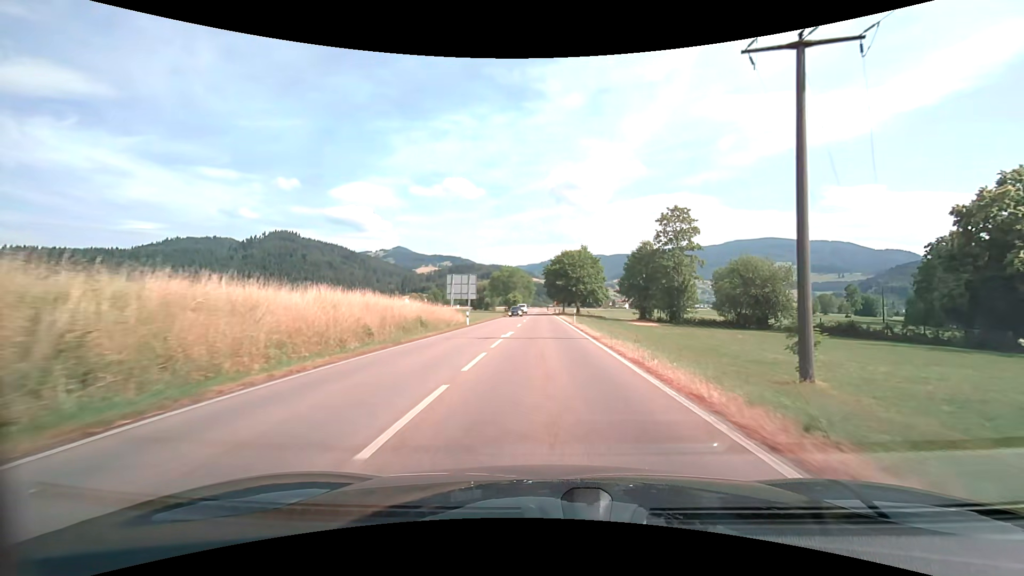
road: secondary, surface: asphalt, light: Day
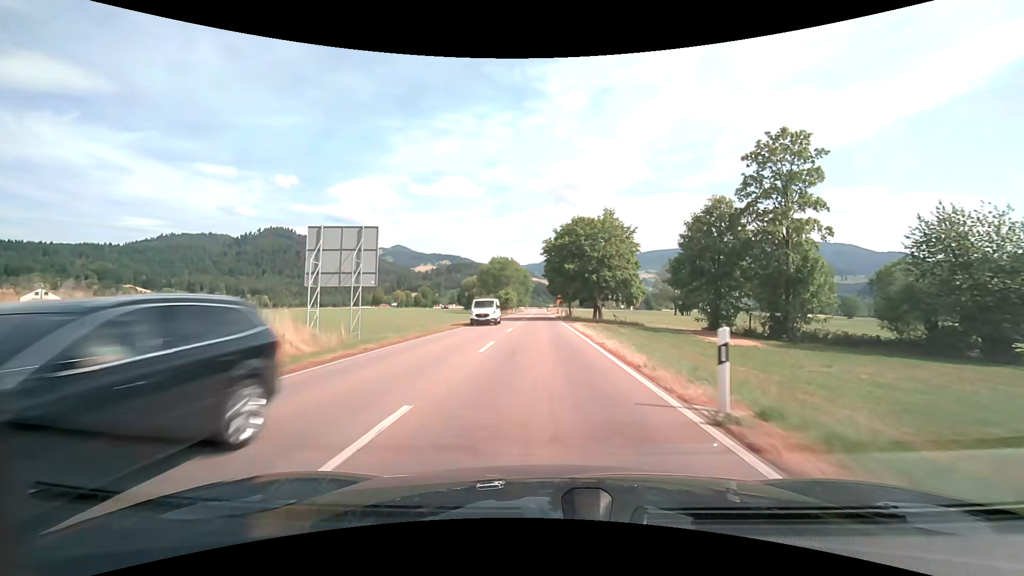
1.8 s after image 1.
(0.0, +31.7) m; 0°
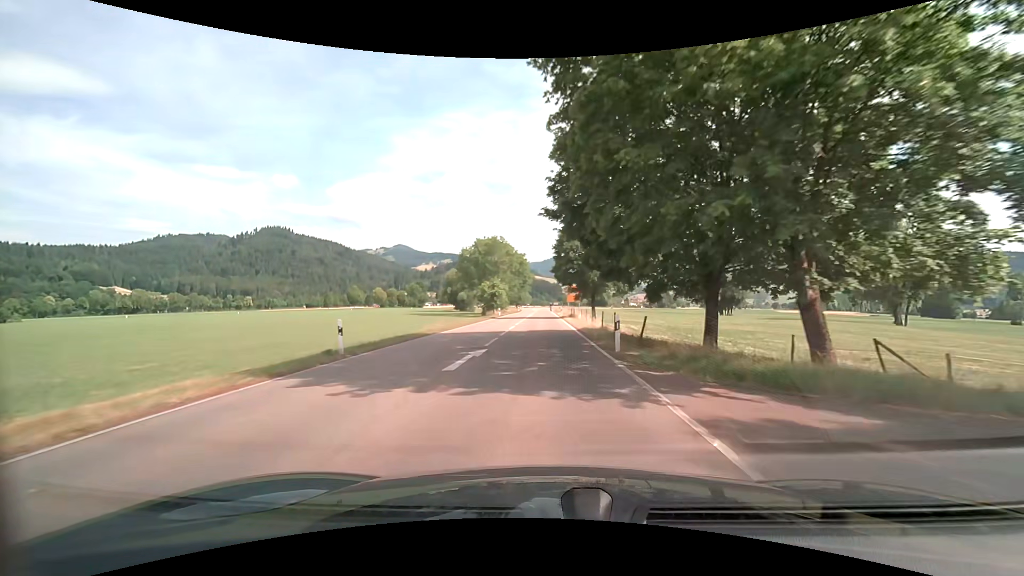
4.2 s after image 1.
(+0.1, +39.9) m; 0°
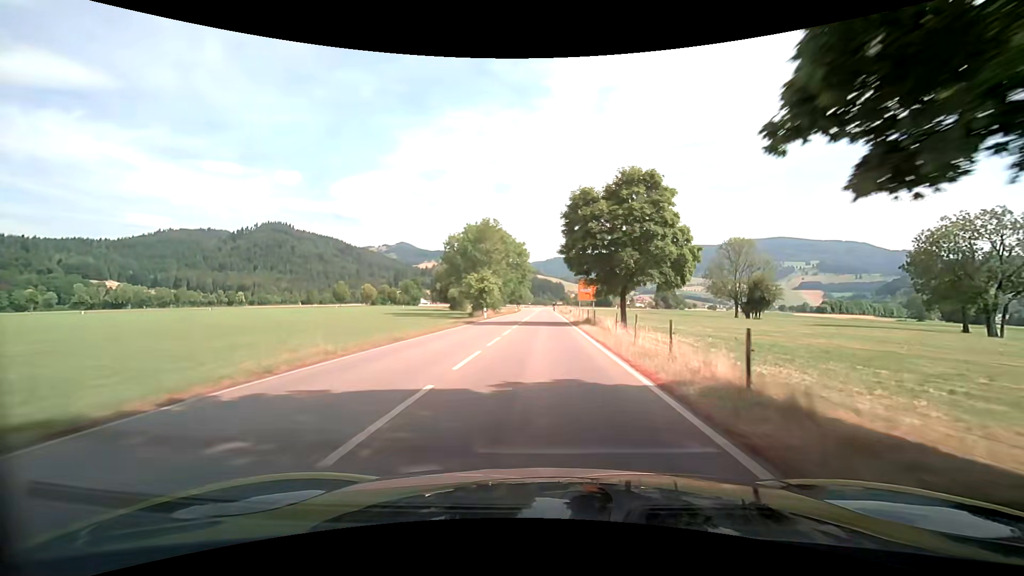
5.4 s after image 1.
(-0.1, +18.4) m; 0°
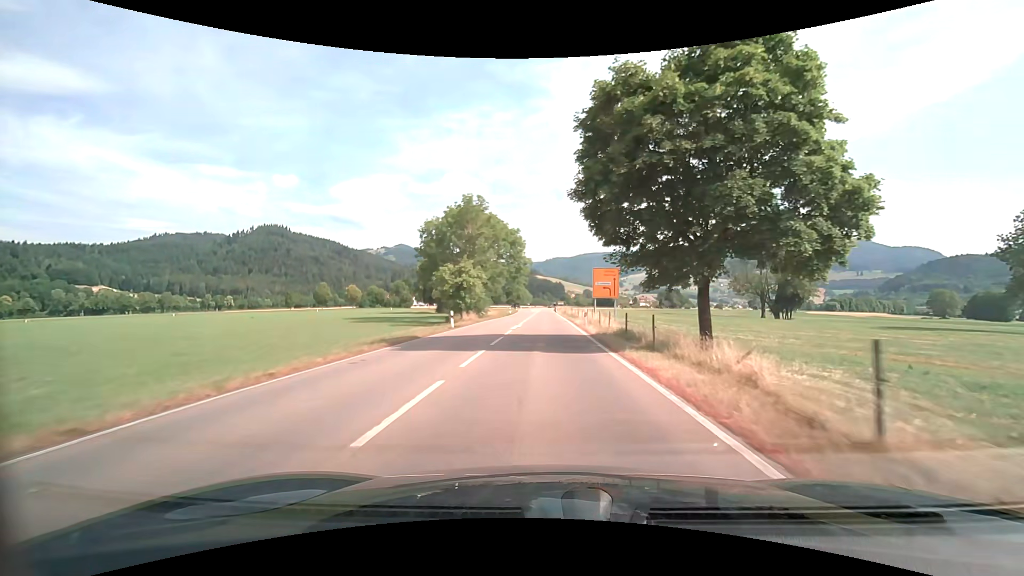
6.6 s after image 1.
(0.0, +17.4) m; 0°
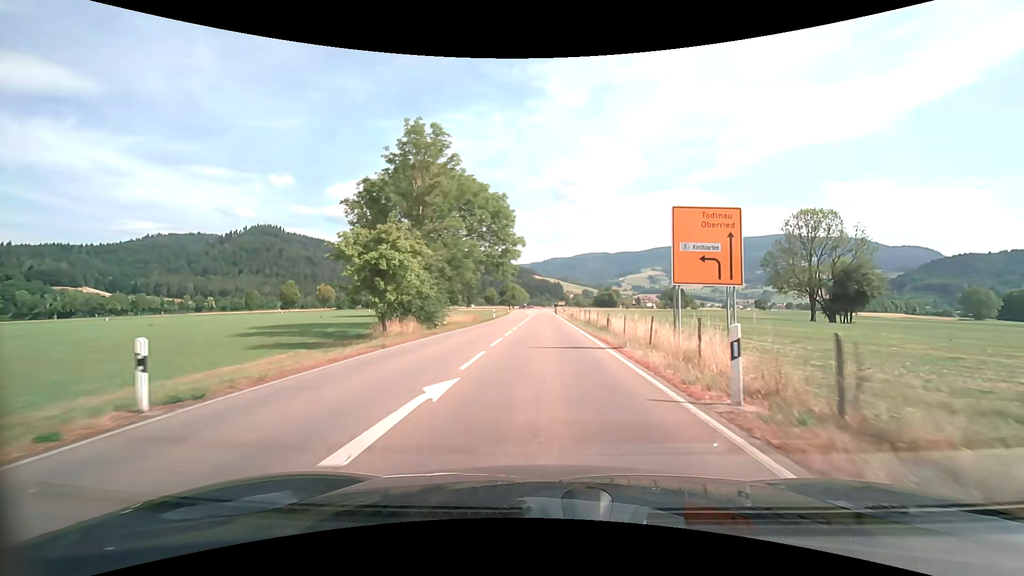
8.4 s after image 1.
(0.0, +24.1) m; 0°
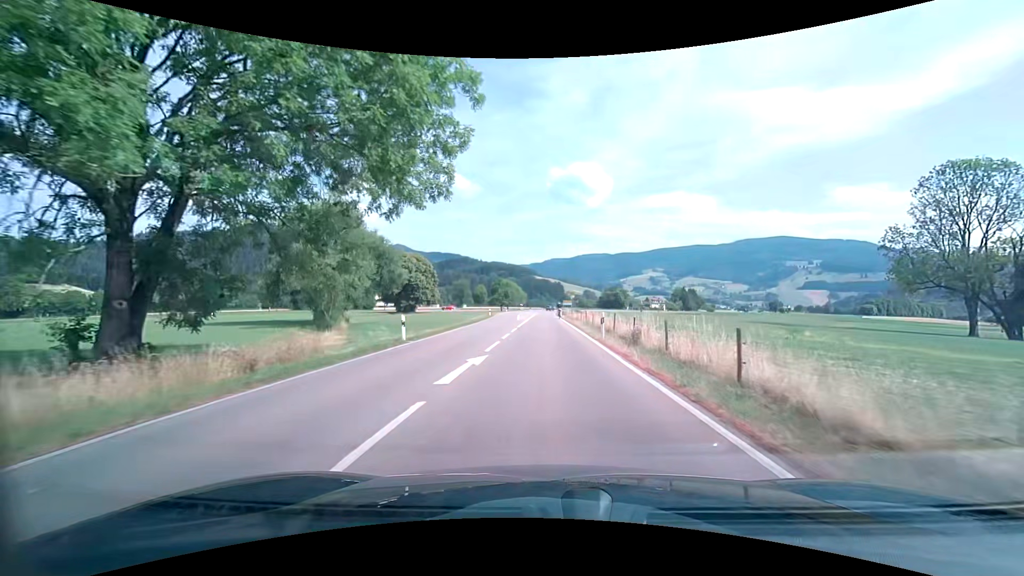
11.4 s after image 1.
(0.0, +37.6) m; 0°
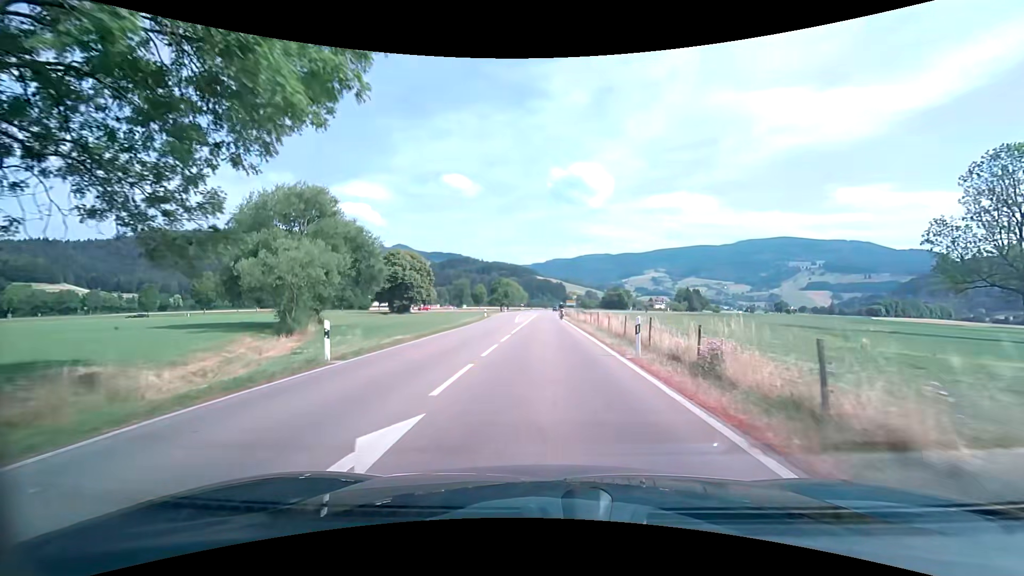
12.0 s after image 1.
(-0.1, +7.4) m; -1°
(0, +10) (0, +20) (0, +30) (0, +40) (+1, +50) (+1, +60) (+1, +70) (+1, +80) (0, +90) (-1, +100) m
